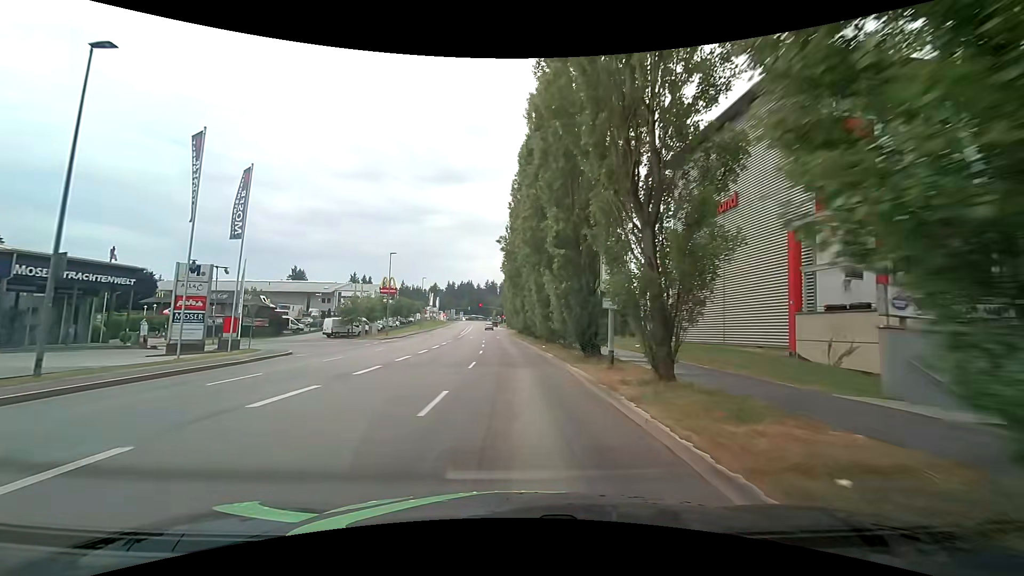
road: tertiary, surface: asphalt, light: Day
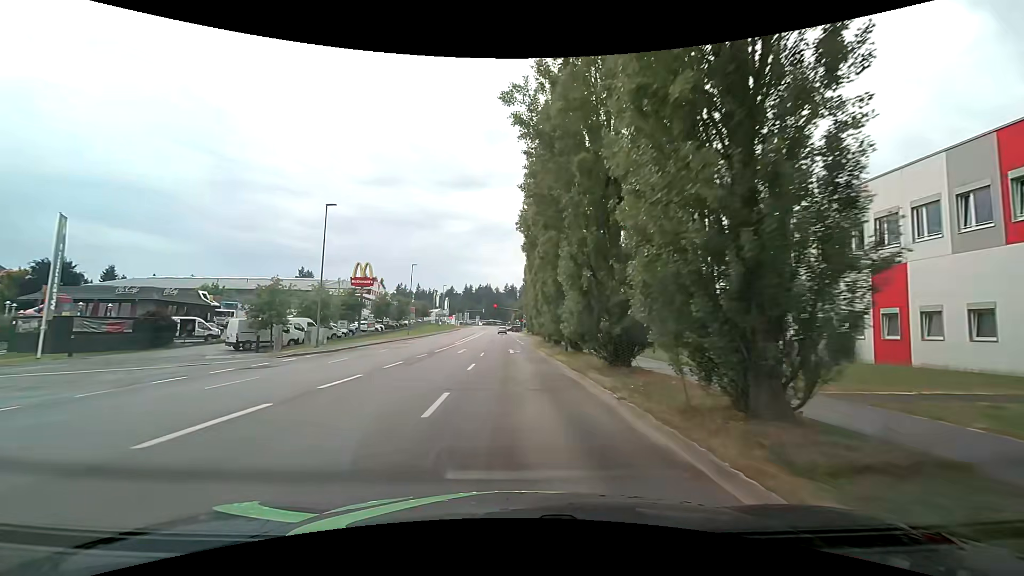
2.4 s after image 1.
(-0.7, +27.0) m; -3°
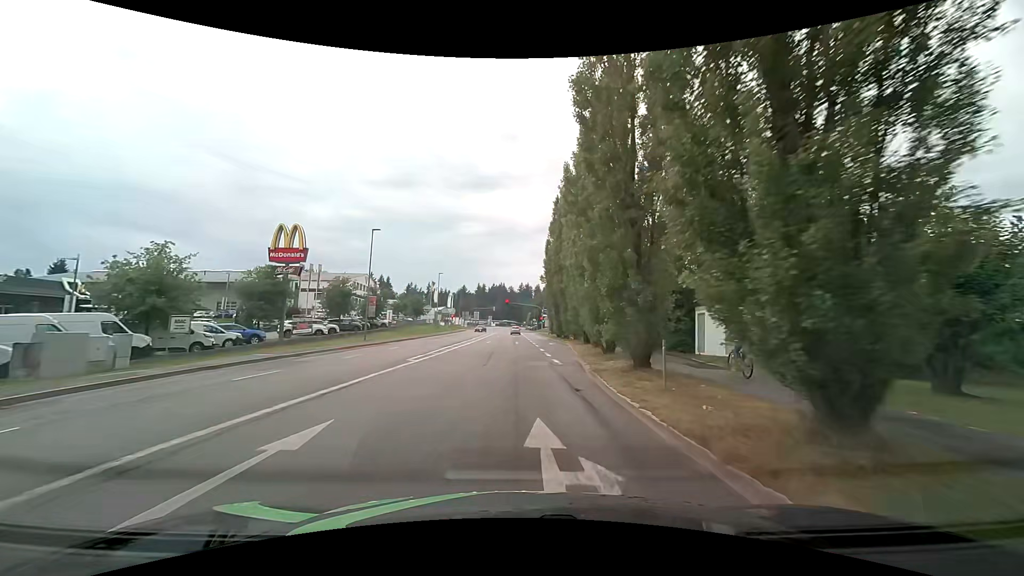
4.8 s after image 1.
(-0.1, +26.3) m; -1°
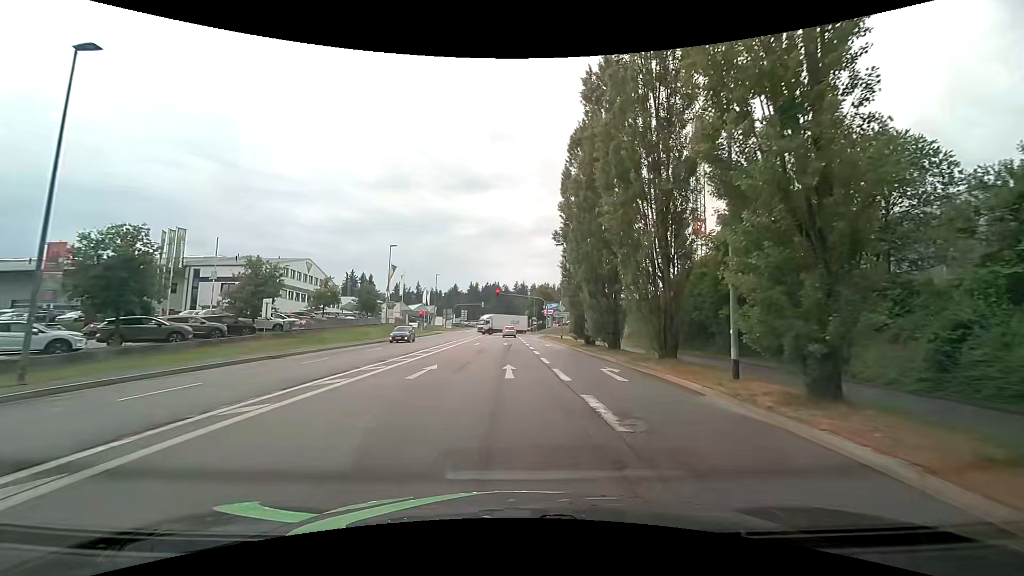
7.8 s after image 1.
(+0.2, +30.2) m; +1°
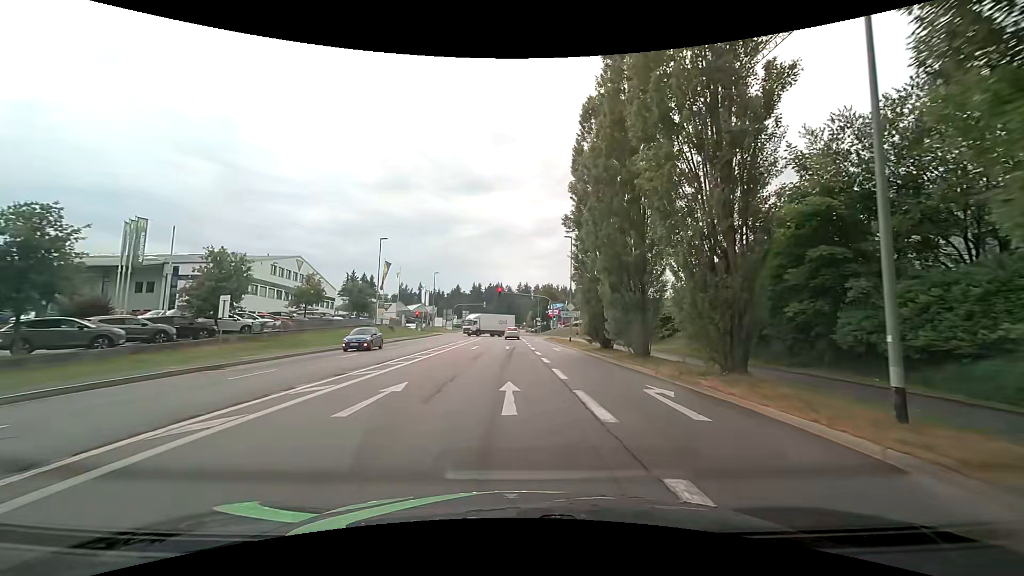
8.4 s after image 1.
(-0.1, +5.3) m; -1°
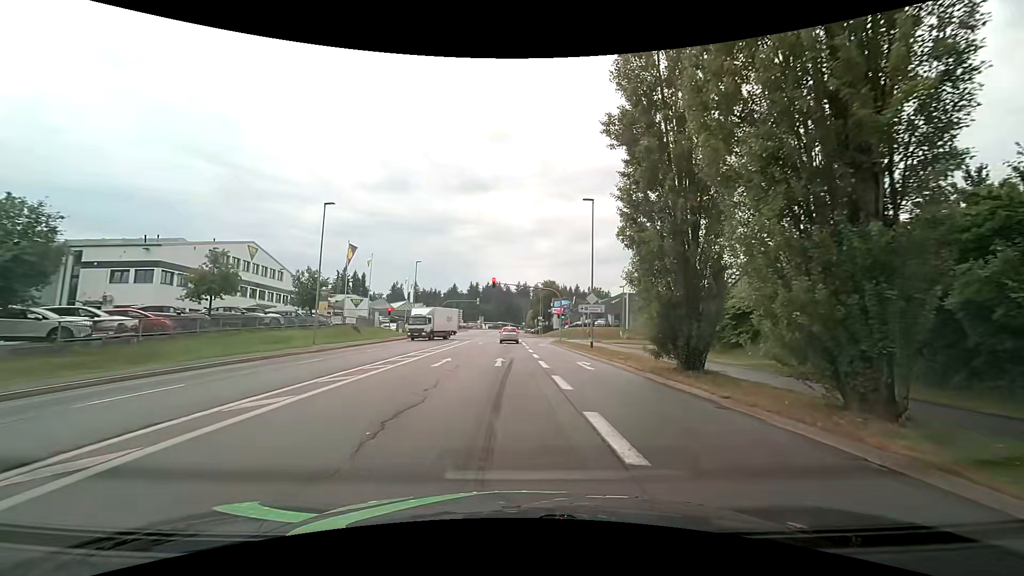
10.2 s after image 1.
(+0.2, +14.4) m; 0°
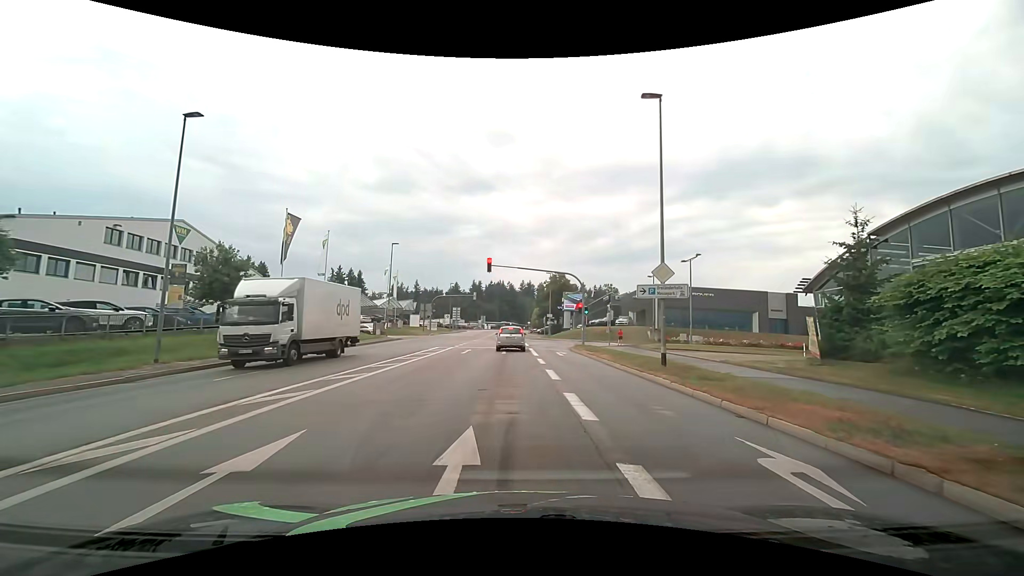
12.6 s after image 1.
(+0.2, +15.5) m; -1°
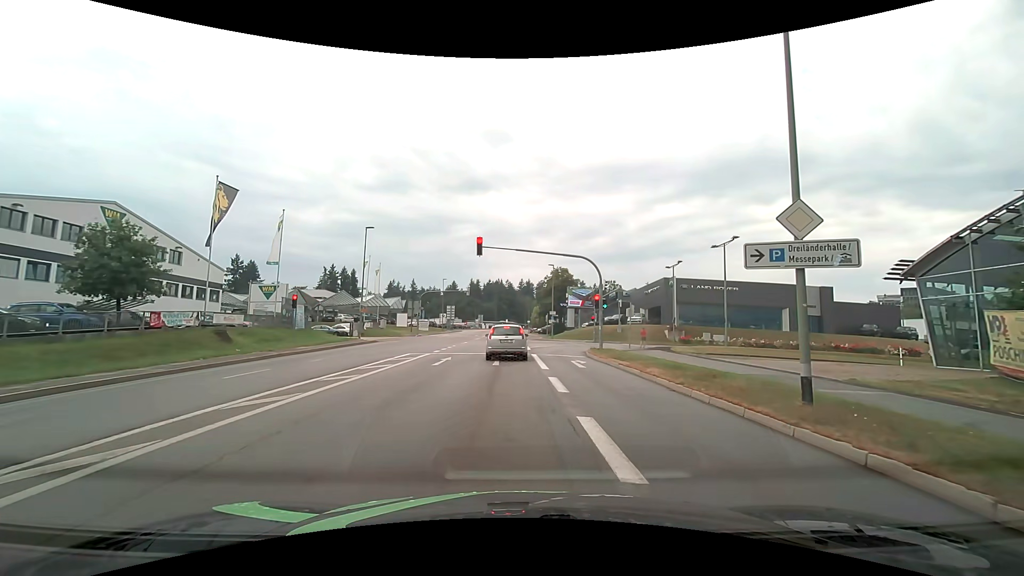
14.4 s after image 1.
(+0.2, +8.8) m; +2°
(0, +10) (0, +20) (-1, +30) (-1, +40) (-1, +50) (-1, +60) (-1, +70) (-1, +80) (-1, +90) (-2, +100) m
